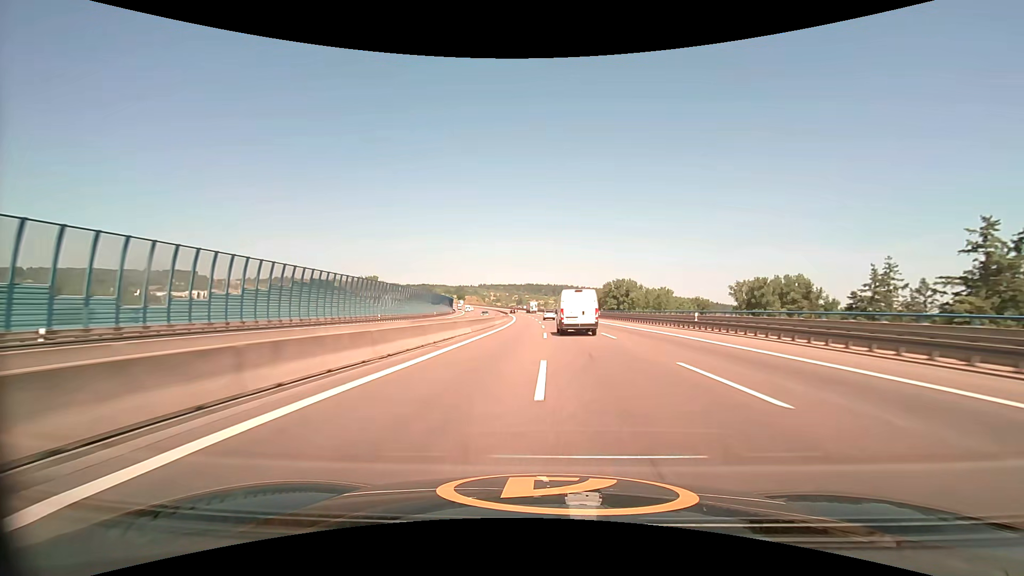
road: motorway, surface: asphalt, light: Day
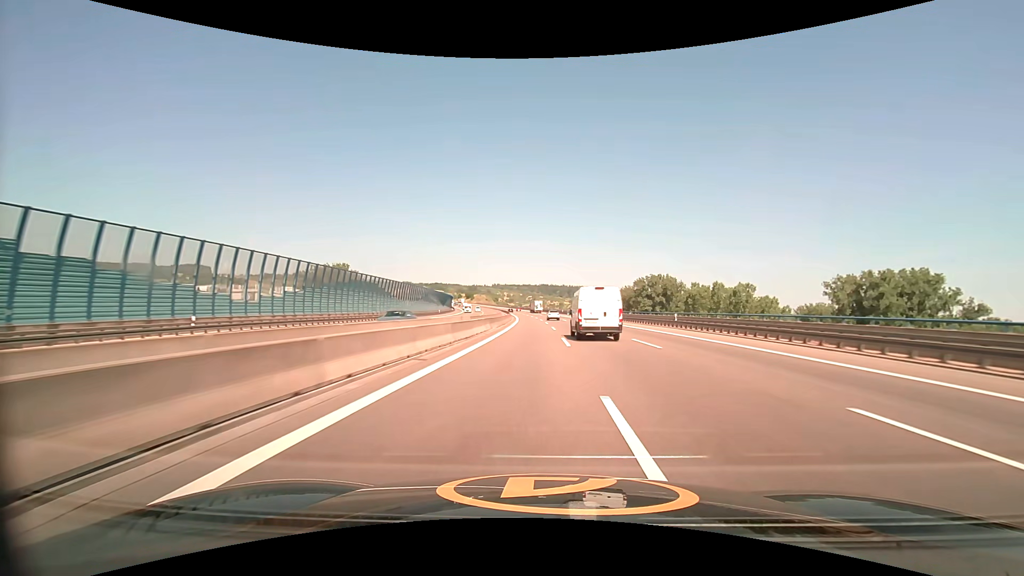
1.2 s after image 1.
(-0.7, +41.4) m; -2°
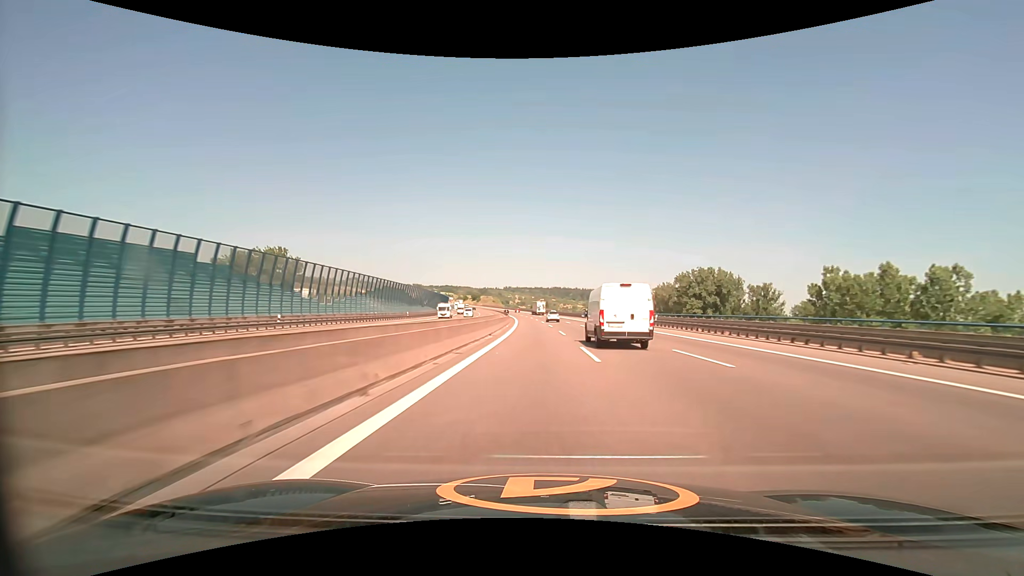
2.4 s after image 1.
(-0.5, +41.5) m; -1°
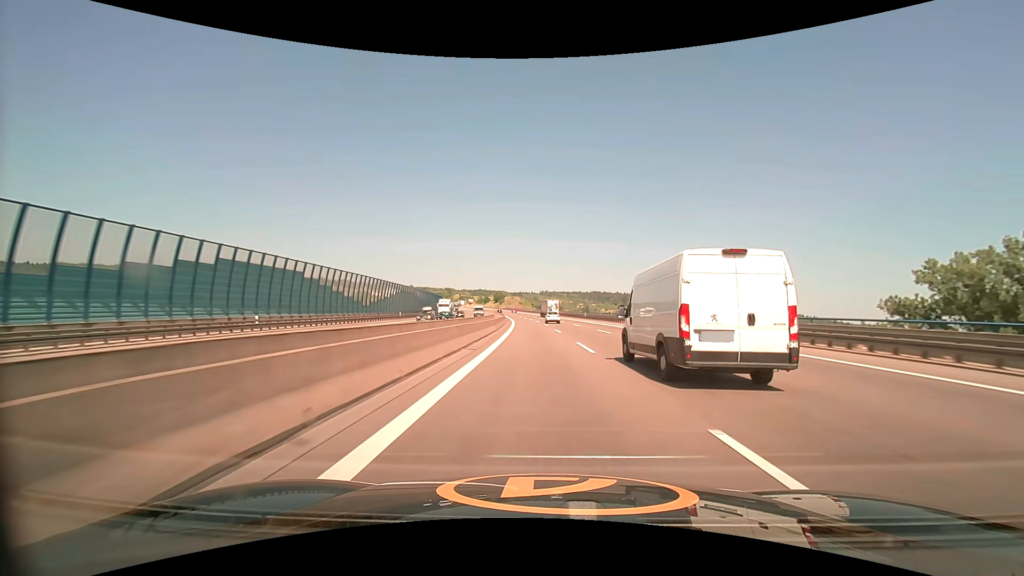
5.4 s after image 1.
(-3.7, +103.1) m; -4°
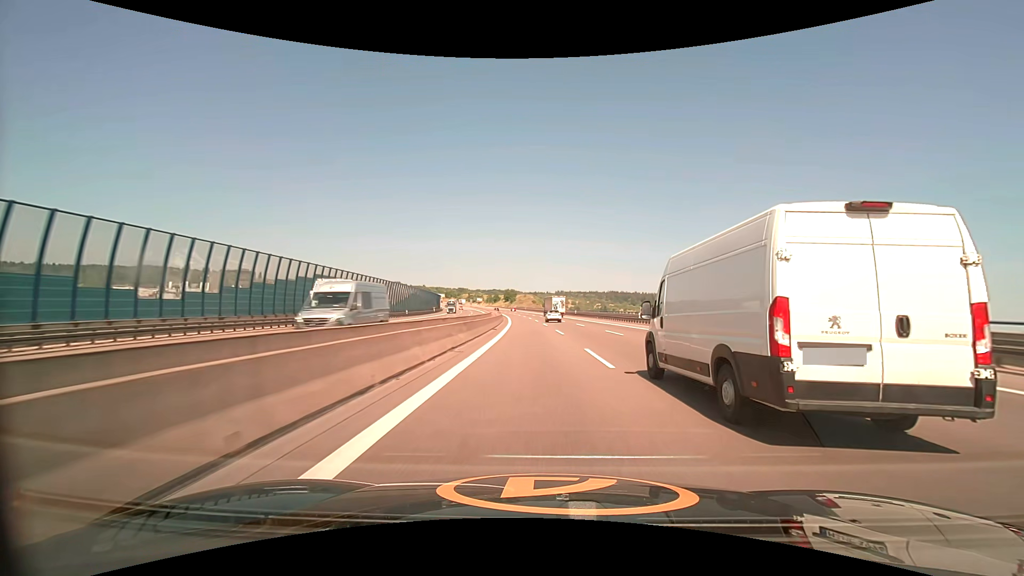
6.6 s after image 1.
(-0.6, +41.0) m; -2°
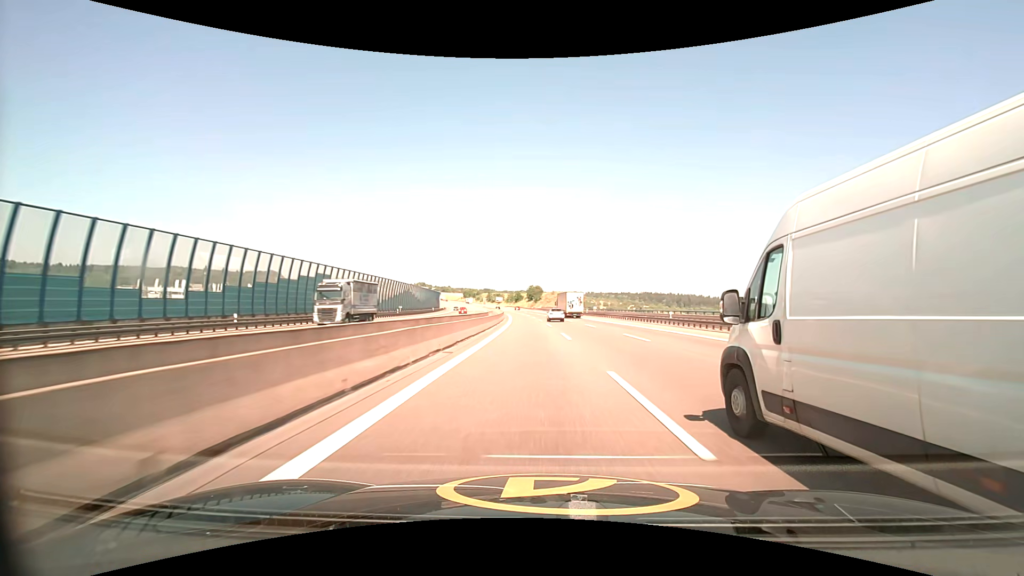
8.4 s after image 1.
(-1.6, +60.5) m; -3°
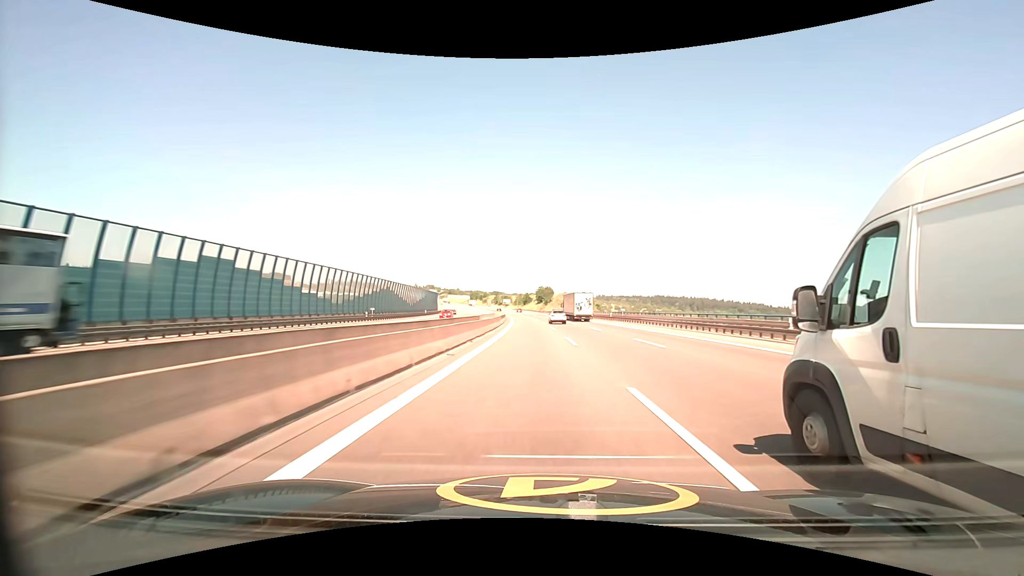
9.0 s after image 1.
(-0.2, +19.9) m; -1°
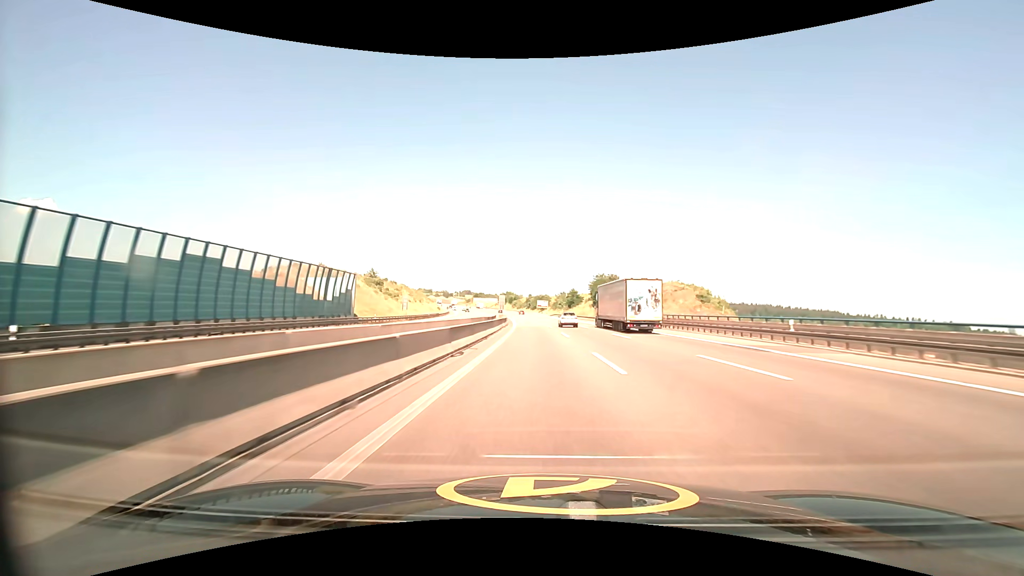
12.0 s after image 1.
(-4.2, +97.7) m; -5°
(0, +10) (0, +20) (0, +30) (-1, +40) (-1, +50) (-1, +60) (-2, +70) (-3, +80) (-3, +90) (-4, +100) m
